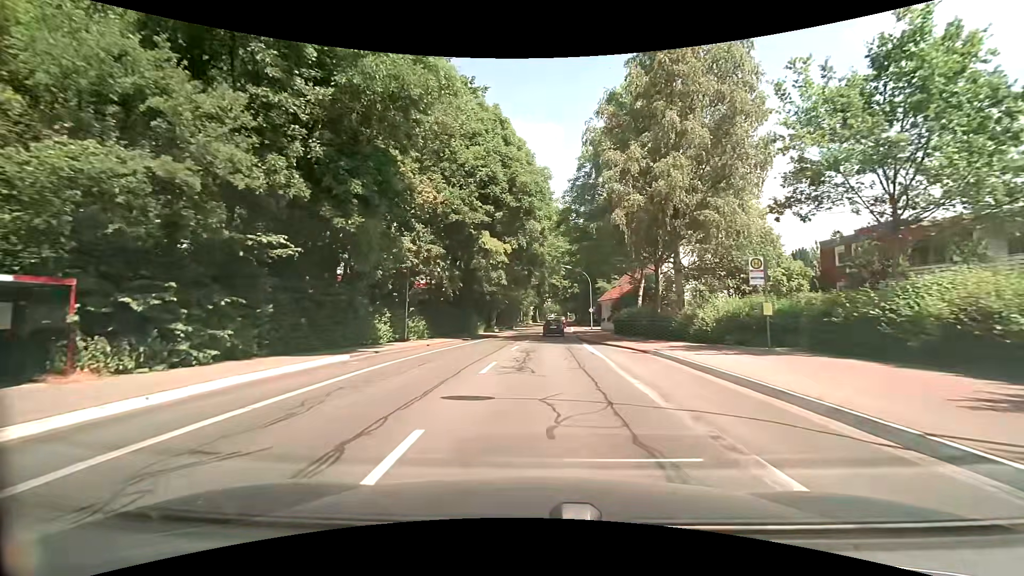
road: tertiary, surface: asphalt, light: Day
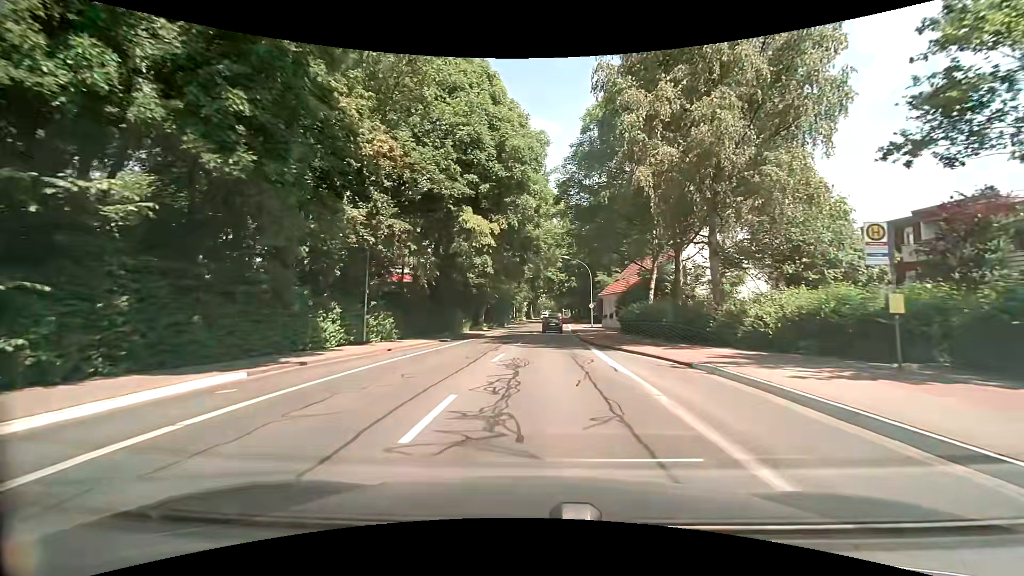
(+0.1, +6.7) m; +1°
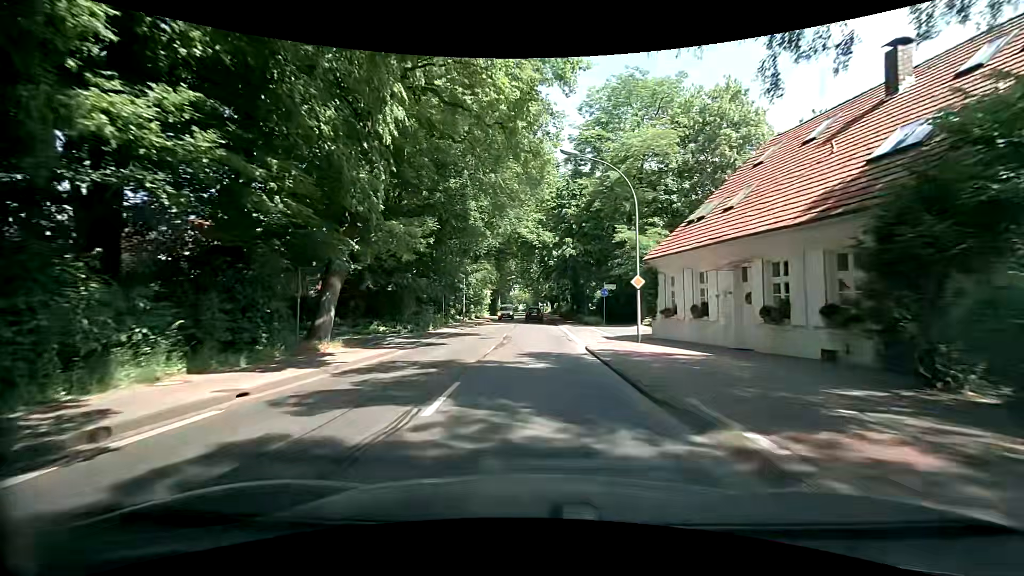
(+1.0, +35.0) m; +3°
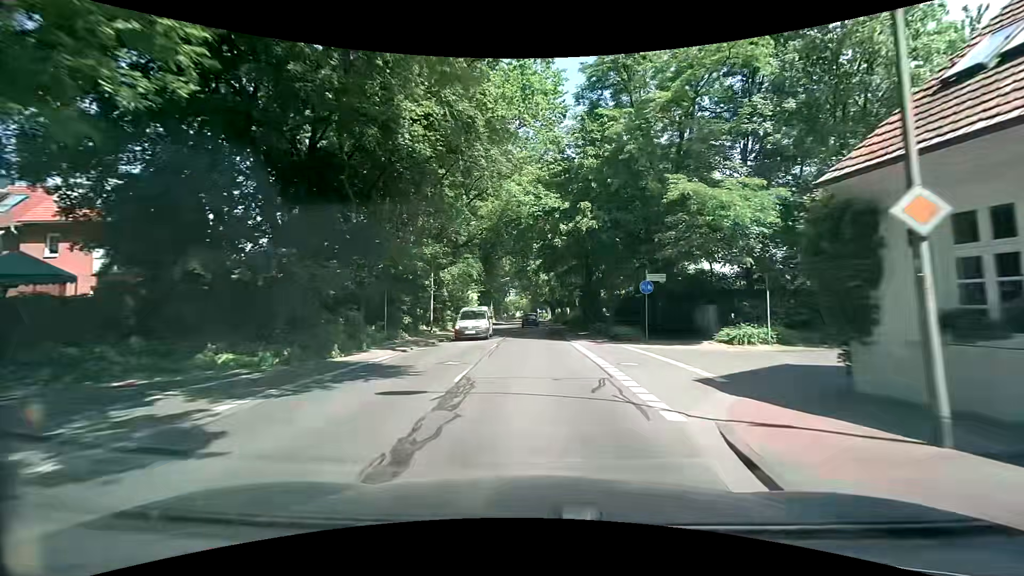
(+0.2, +14.8) m; +1°
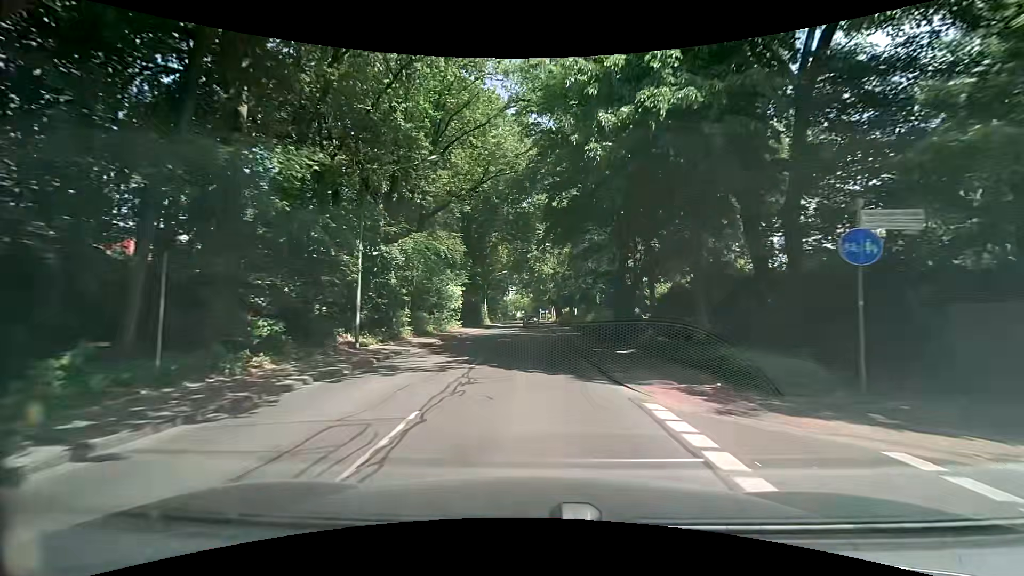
(-0.1, +14.9) m; -1°
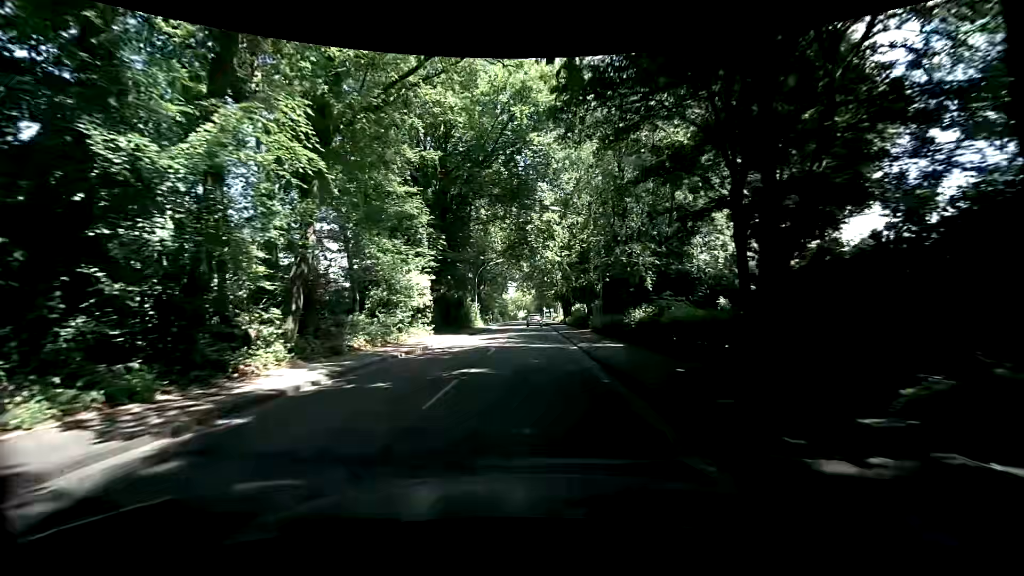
(+0.1, +15.0) m; 0°
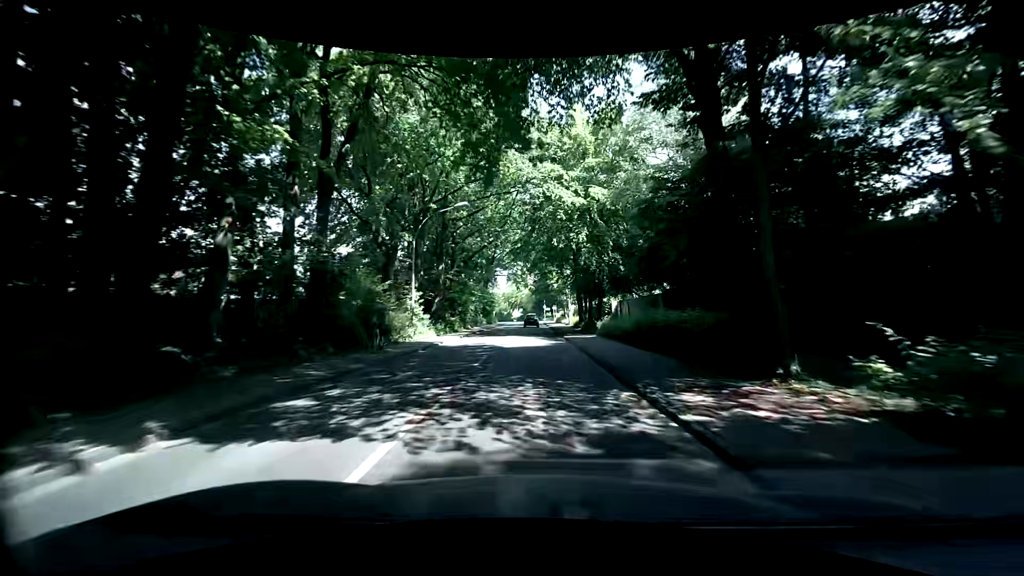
(-0.1, +30.2) m; +1°
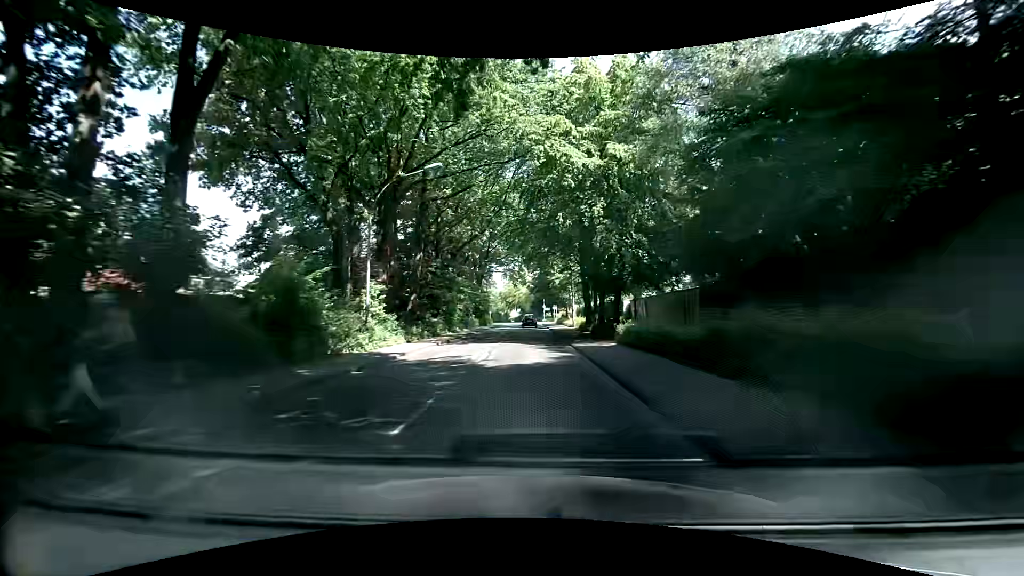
(0.0, +7.6) m; -1°
(0, +10) (0, +20) (0, +30) (0, +40) (0, +50) (0, +60) (0, +70) (0, +80) (-1, +90) (-1, +100) m
